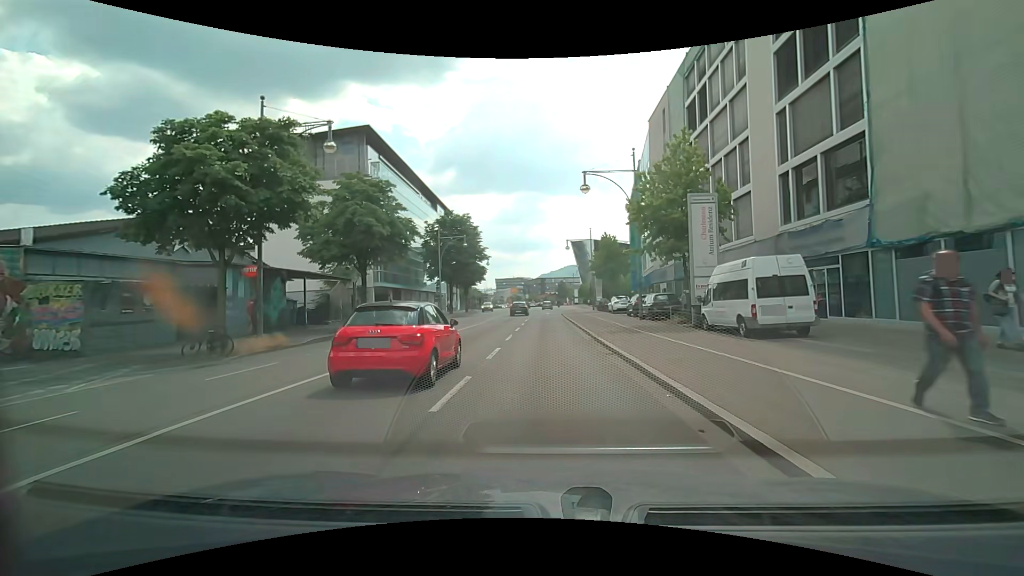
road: primary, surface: asphalt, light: Day
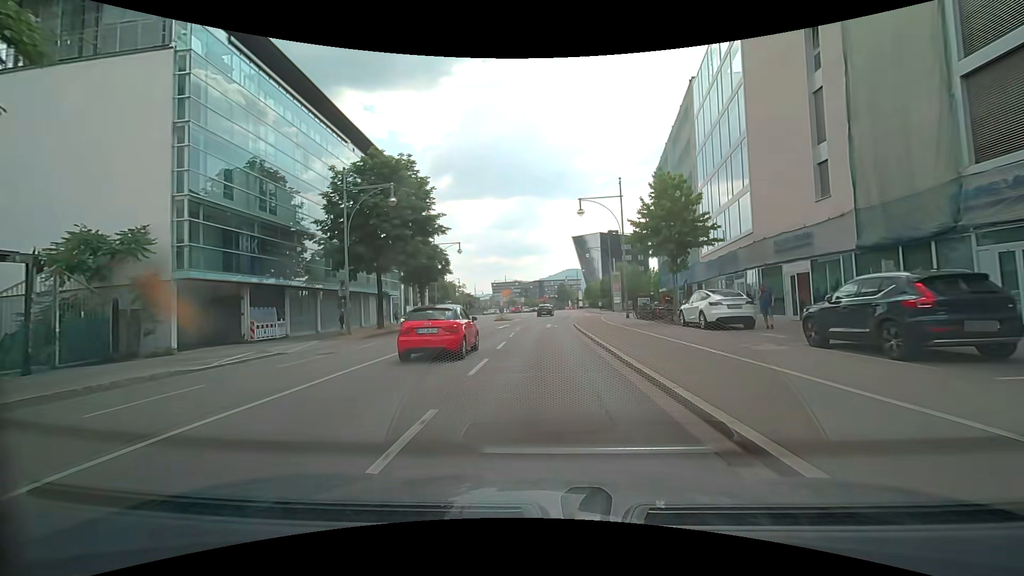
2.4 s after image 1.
(0.0, +26.9) m; 0°
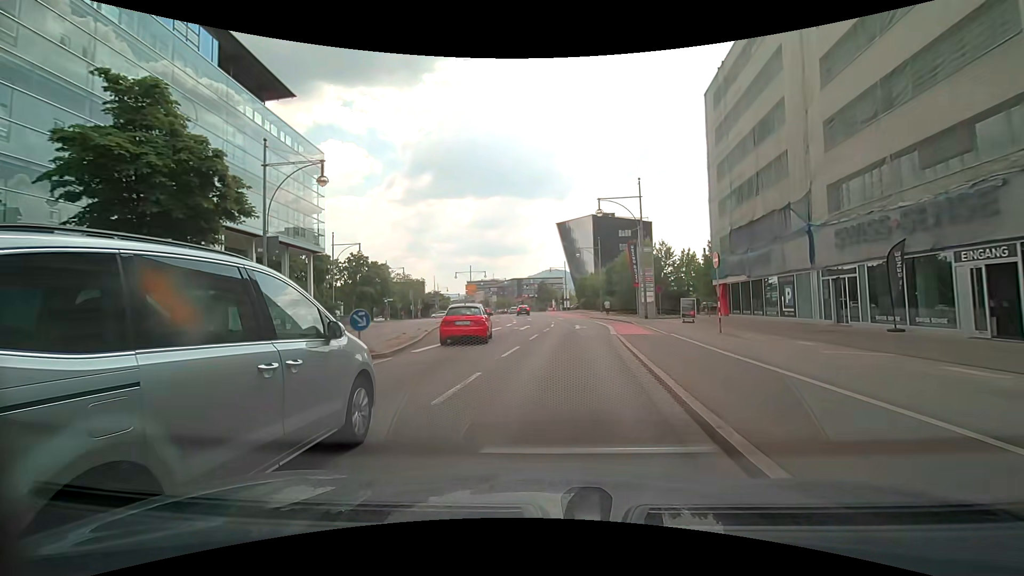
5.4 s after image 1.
(+0.3, +32.9) m; +1°
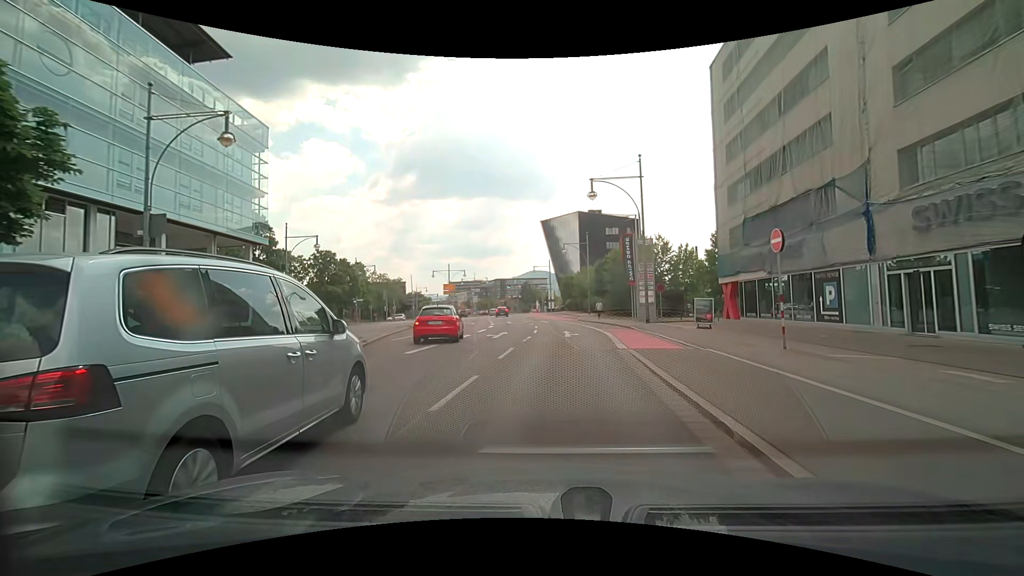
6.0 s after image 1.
(+0.2, +6.4) m; +2°
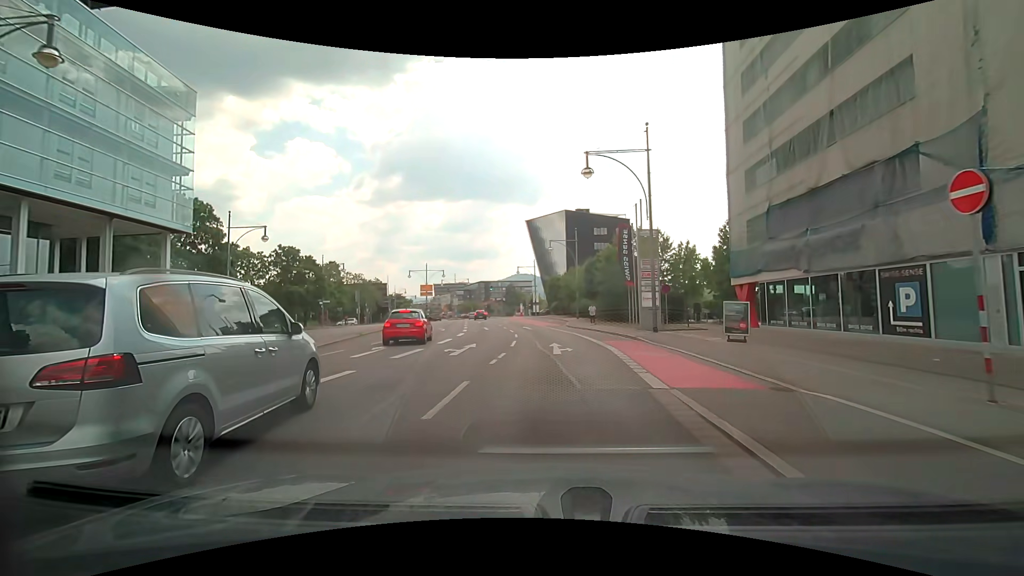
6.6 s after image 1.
(+0.1, +6.3) m; +1°
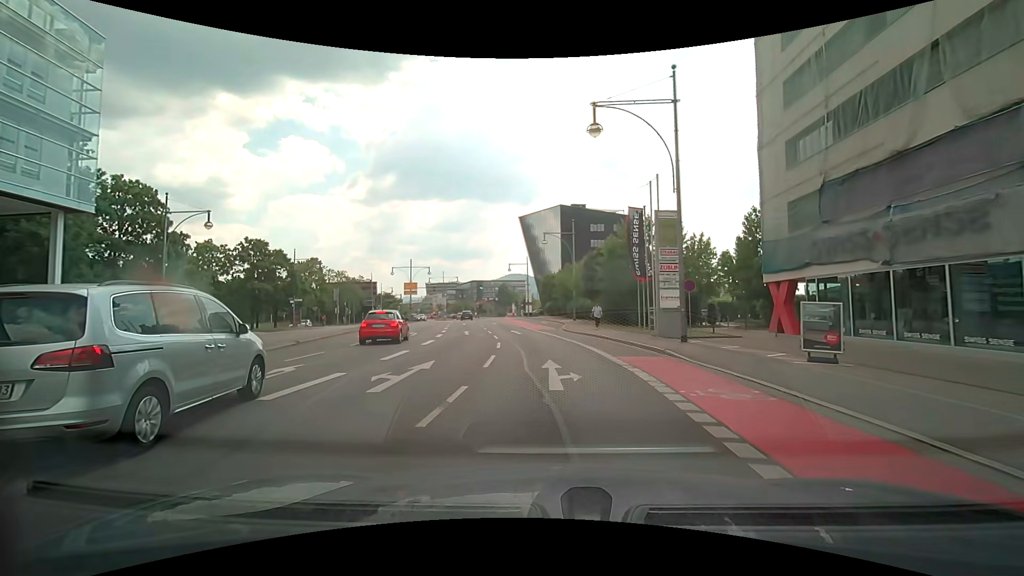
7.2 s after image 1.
(+0.1, +6.3) m; +1°
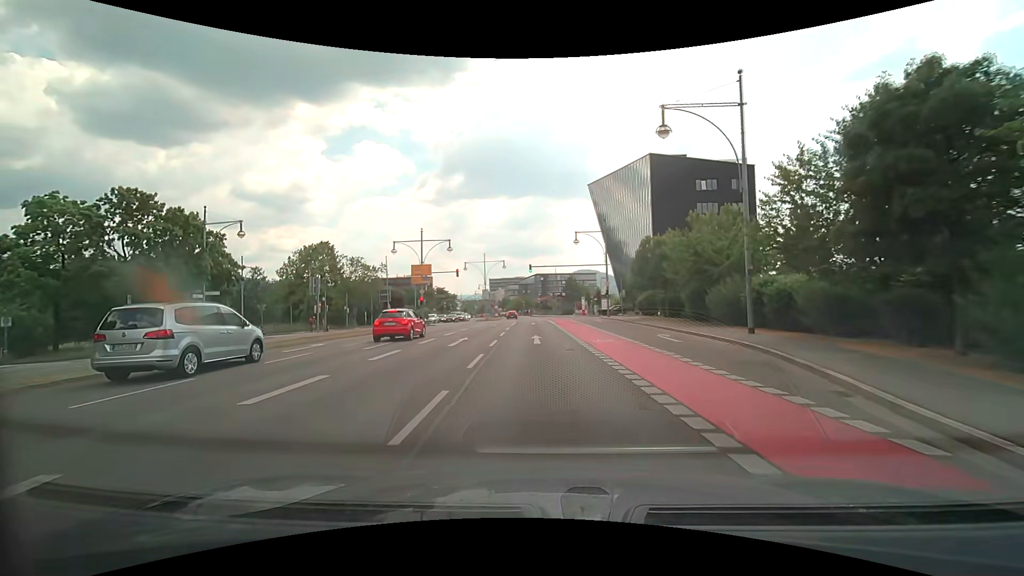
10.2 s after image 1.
(-1.3, +31.2) m; -6°
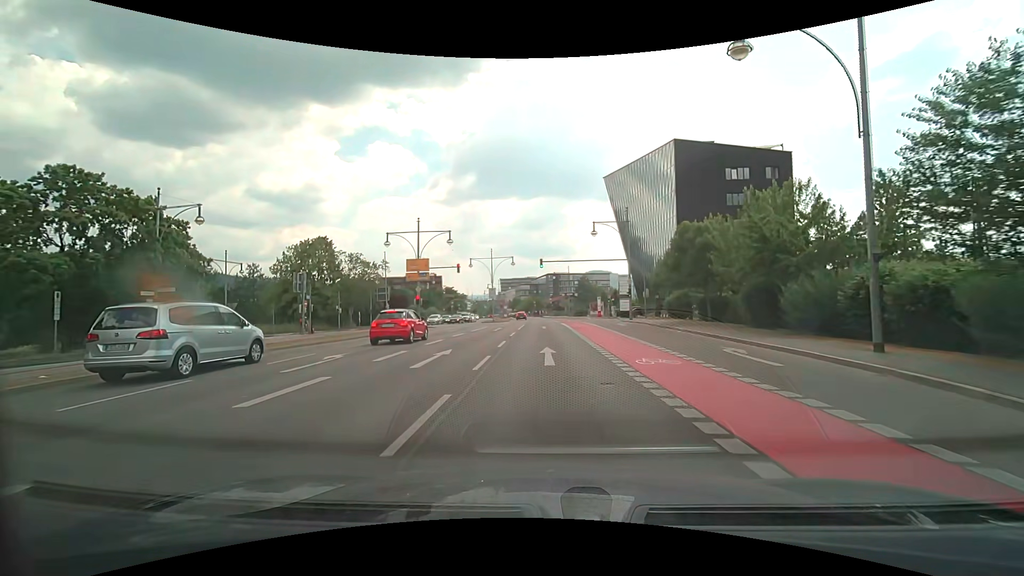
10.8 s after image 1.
(-0.1, +6.5) m; -1°
